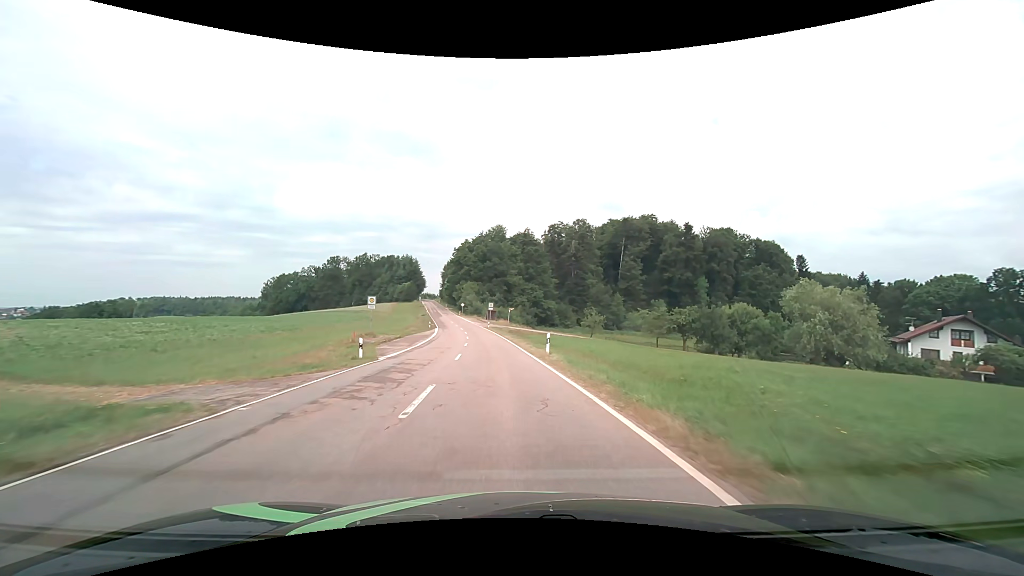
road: tertiary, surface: asphalt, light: Day
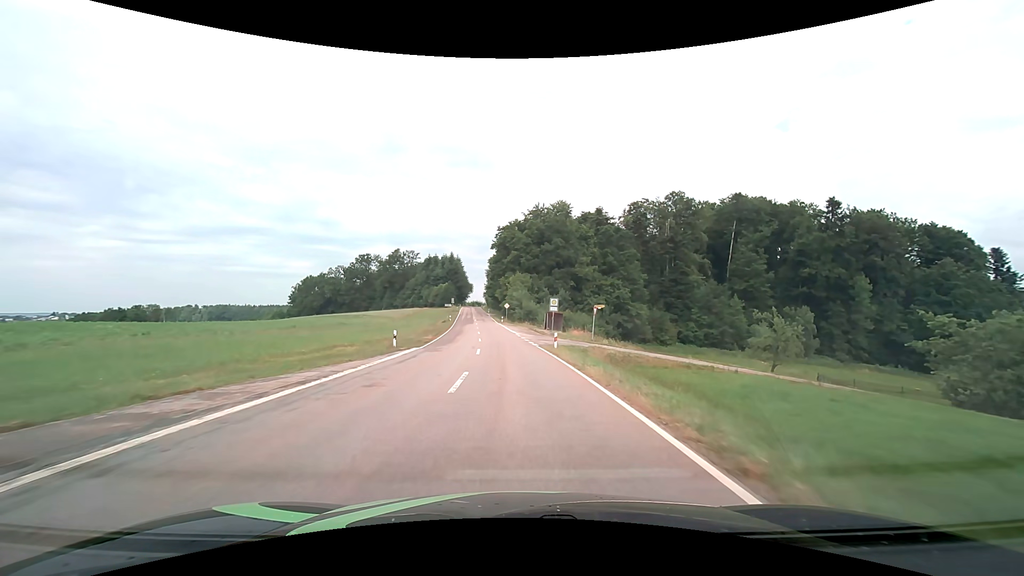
(-3.1, +45.4) m; -6°
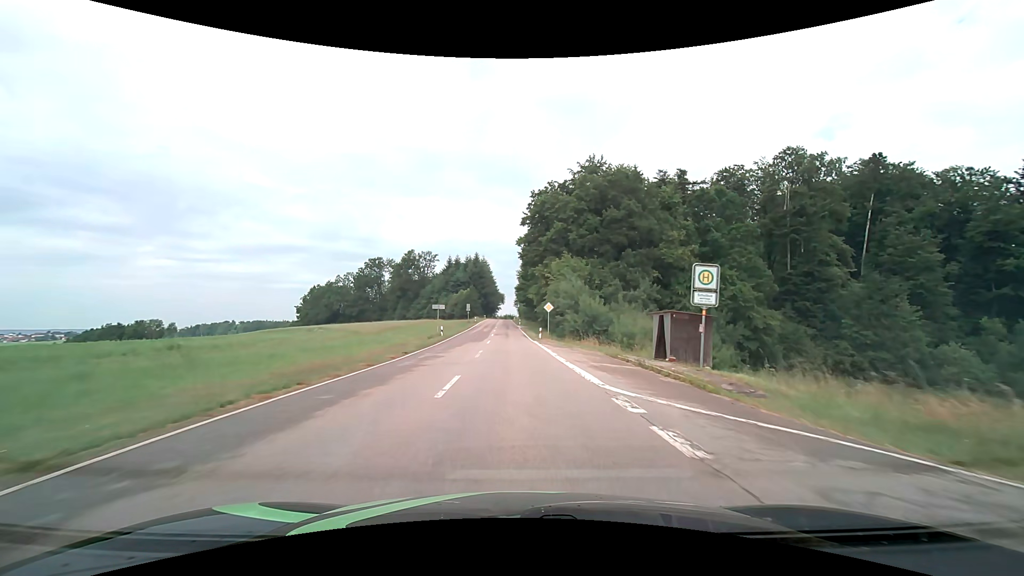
(-1.2, +35.9) m; -4°
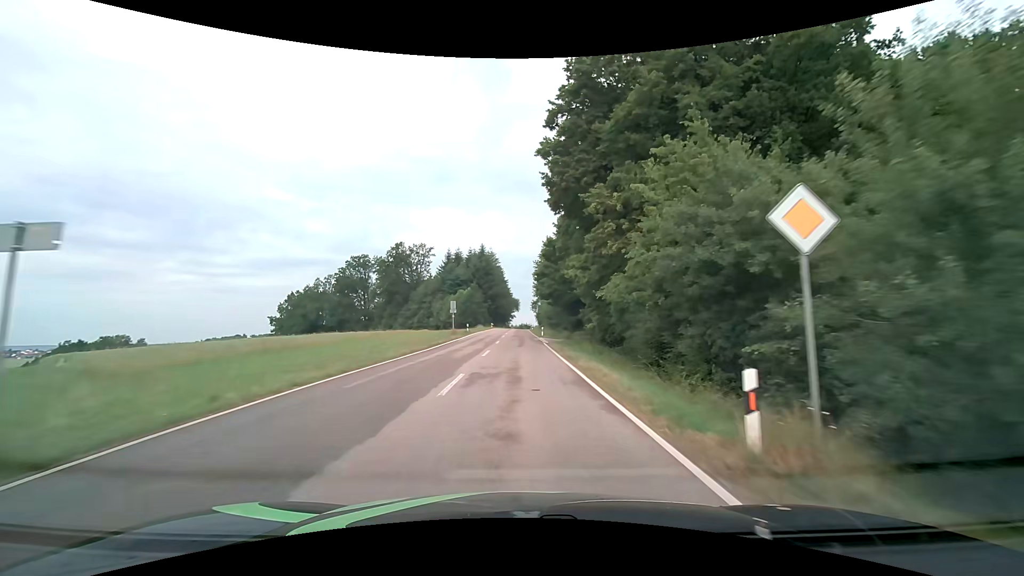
(-0.5, +35.0) m; -2°
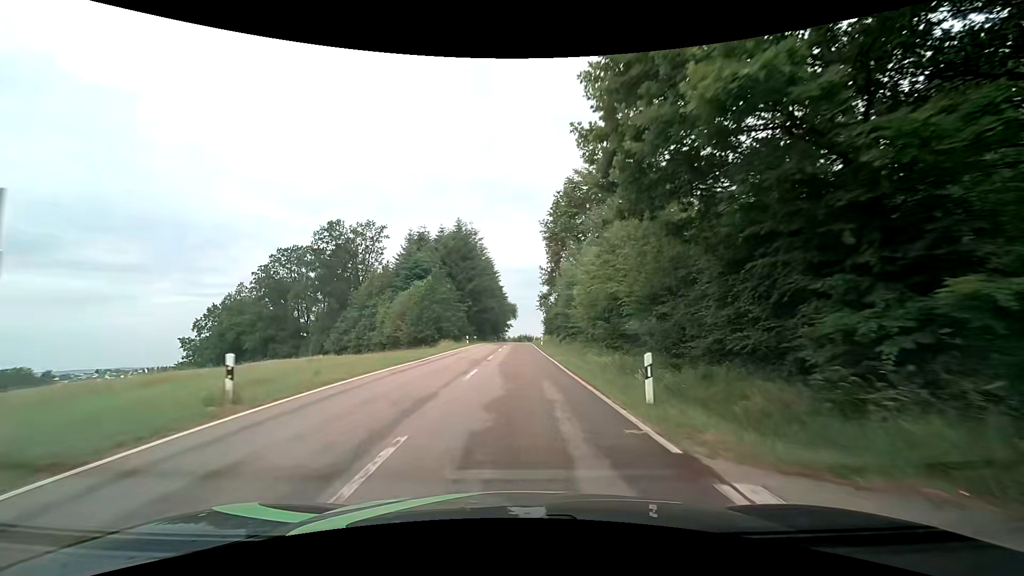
(-0.1, +42.0) m; 0°
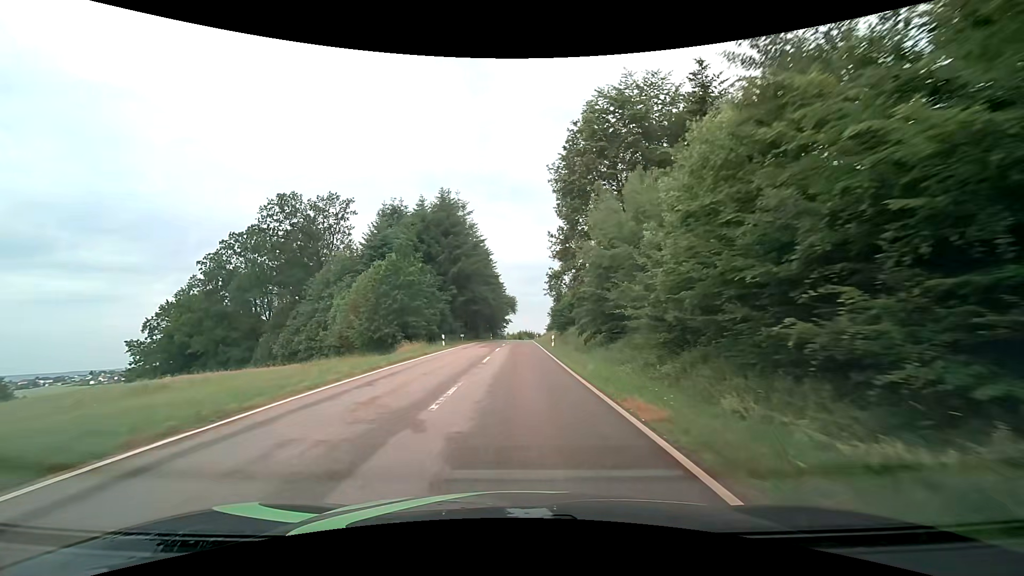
(0.0, +16.5) m; 0°
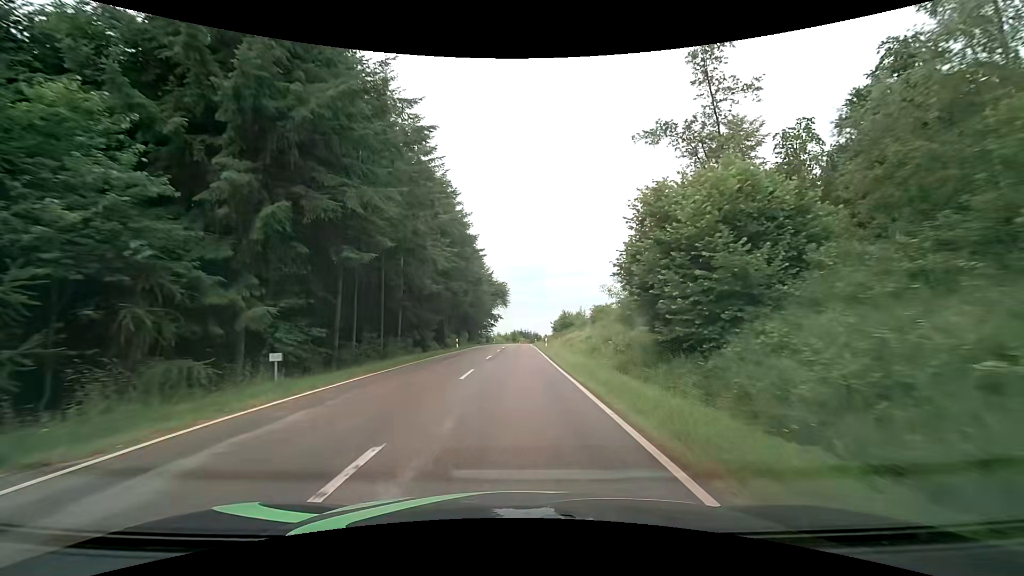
(+0.1, +41.1) m; +1°
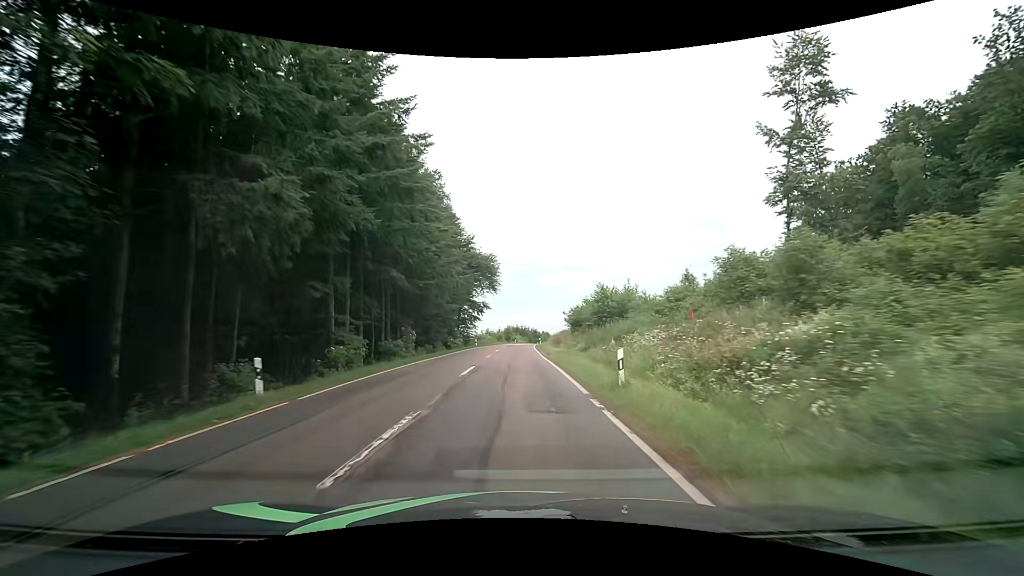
(+0.1, +33.1) m; 0°
(0, +10) (0, +20) (0, +30) (0, +40) (0, +50) (+1, +60) (+1, +70) (+2, +80) (+2, +90) (+3, +100) m
